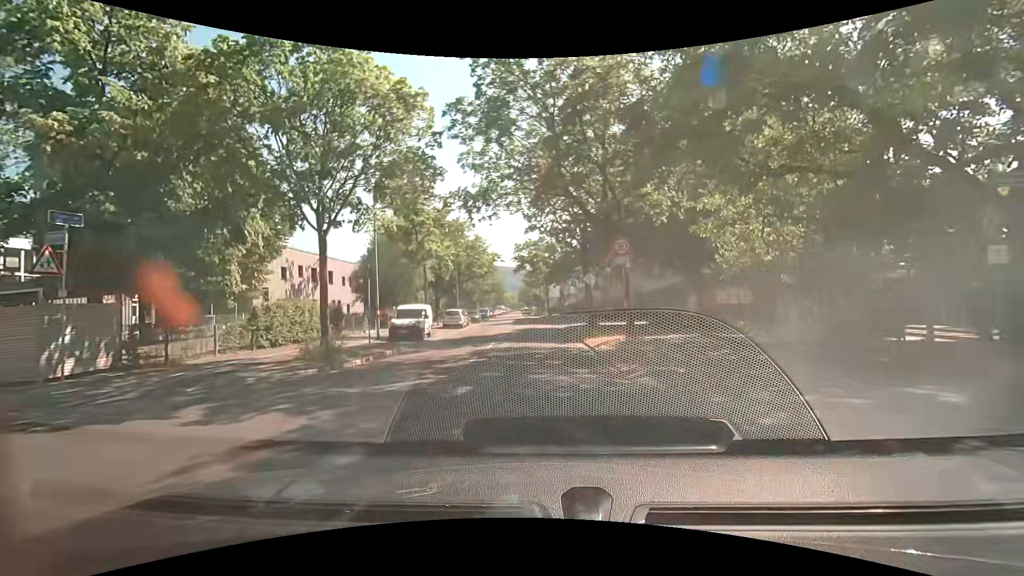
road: tertiary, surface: asphalt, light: Day
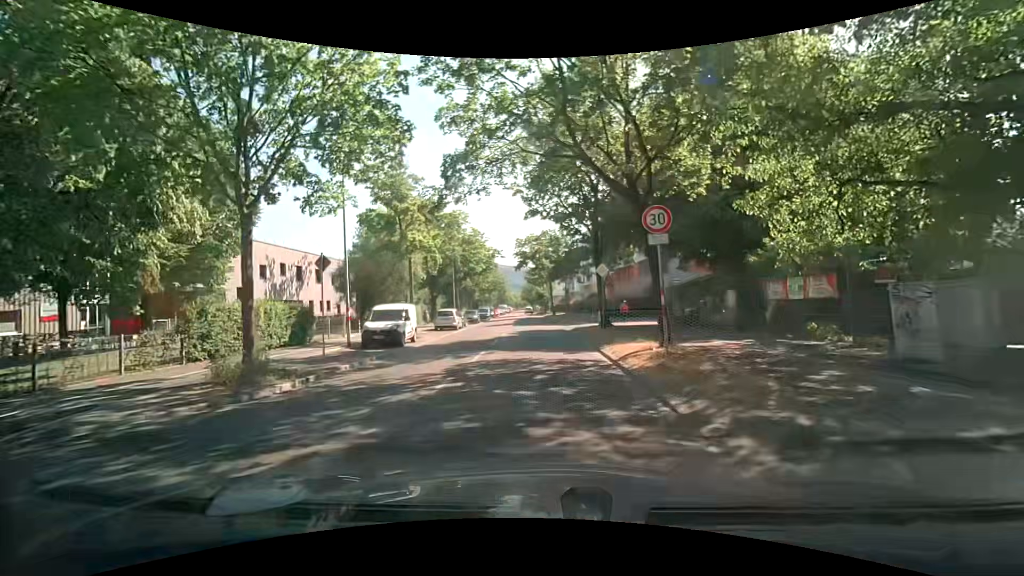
(0.0, +4.3) m; -1°
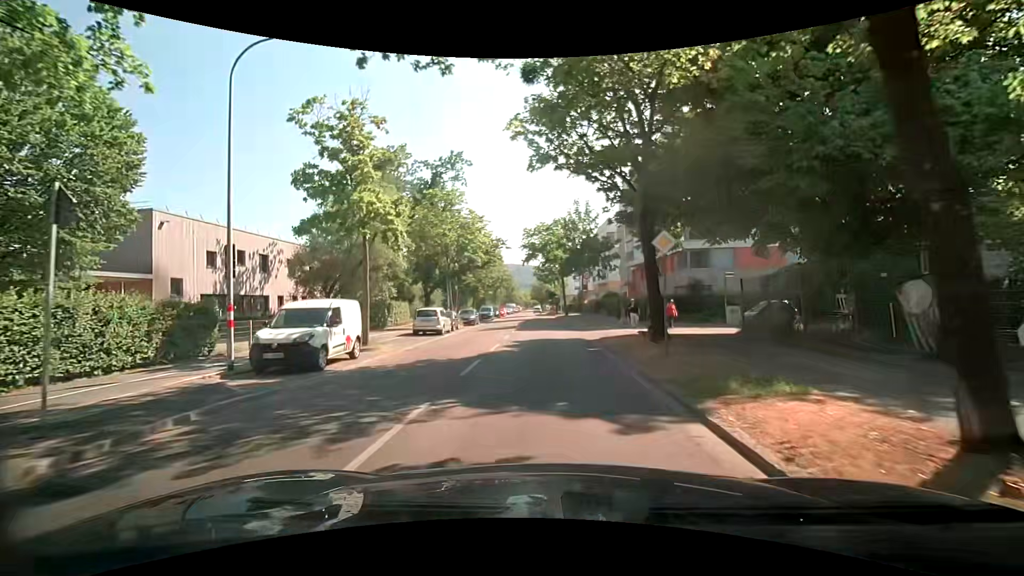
(-0.1, +8.8) m; -1°
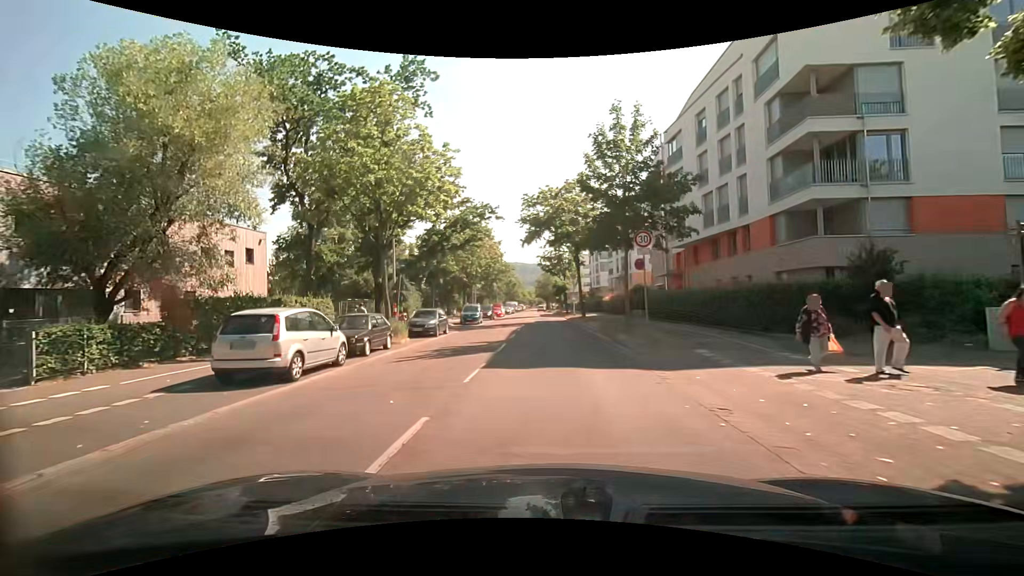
(-0.1, +17.7) m; +2°
